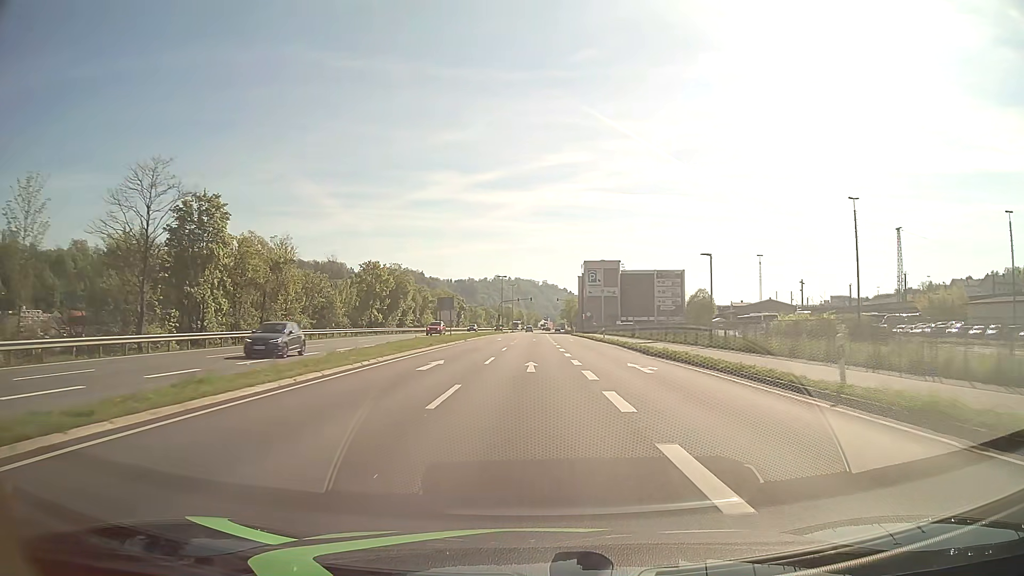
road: primary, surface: asphalt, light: Day
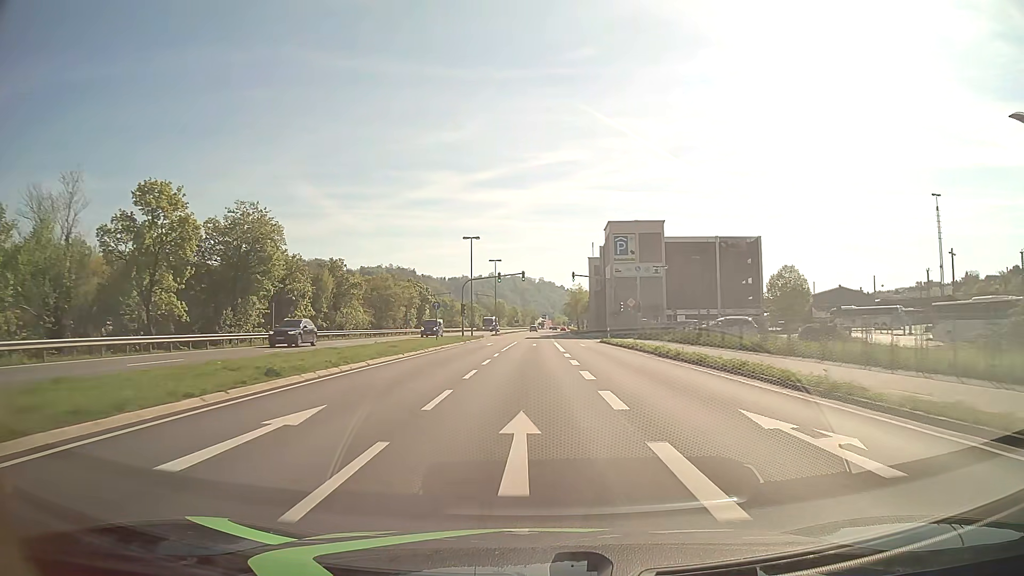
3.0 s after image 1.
(0.0, +54.0) m; 0°
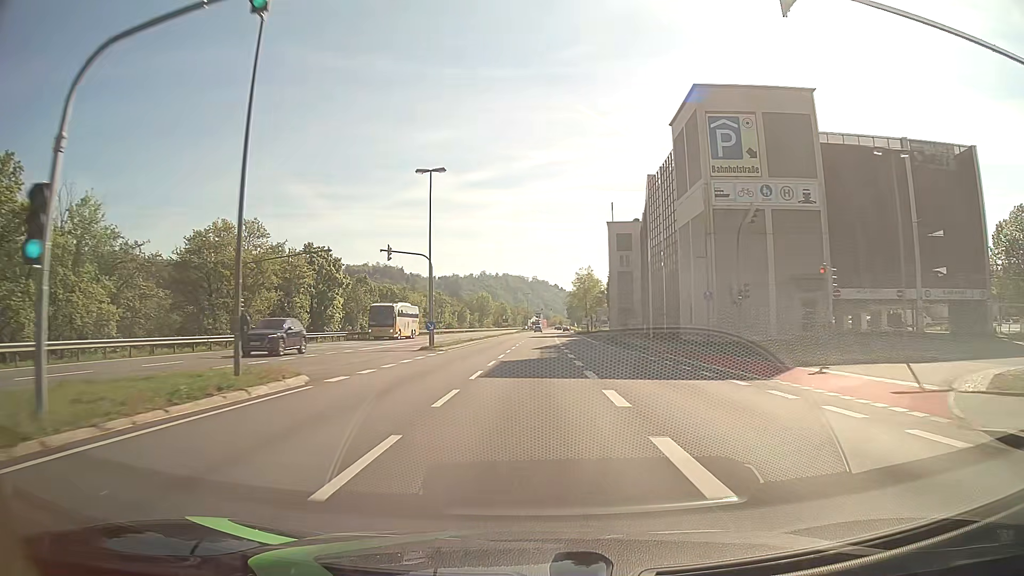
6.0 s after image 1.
(+0.1, +54.0) m; 0°
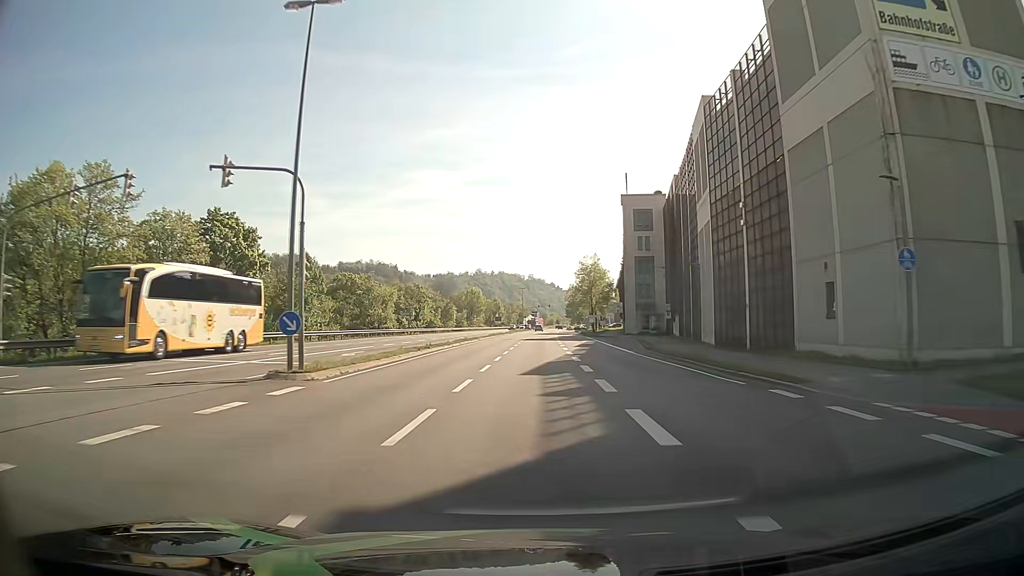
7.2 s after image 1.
(+0.1, +21.6) m; 0°
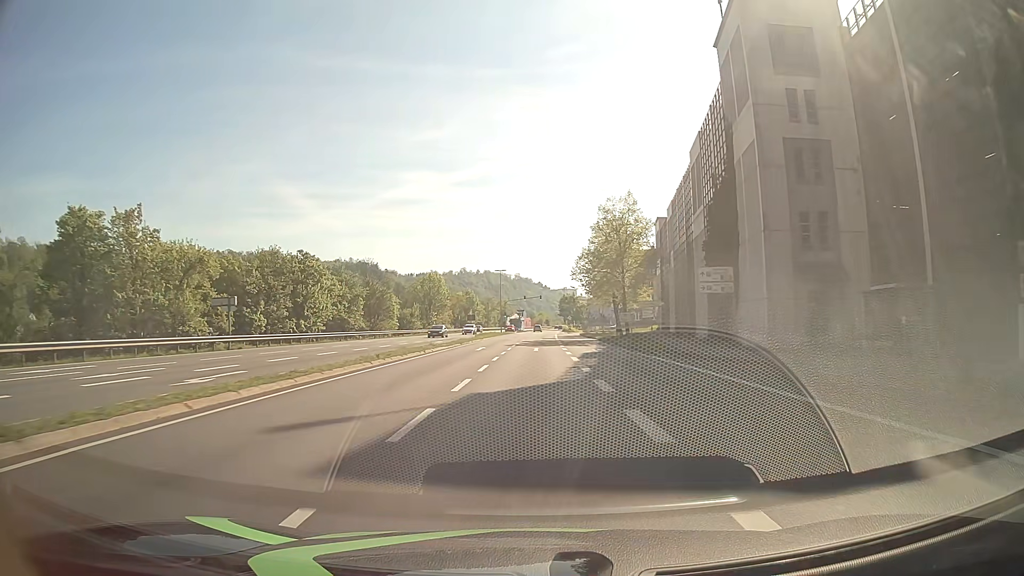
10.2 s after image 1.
(+0.6, +54.0) m; +1°
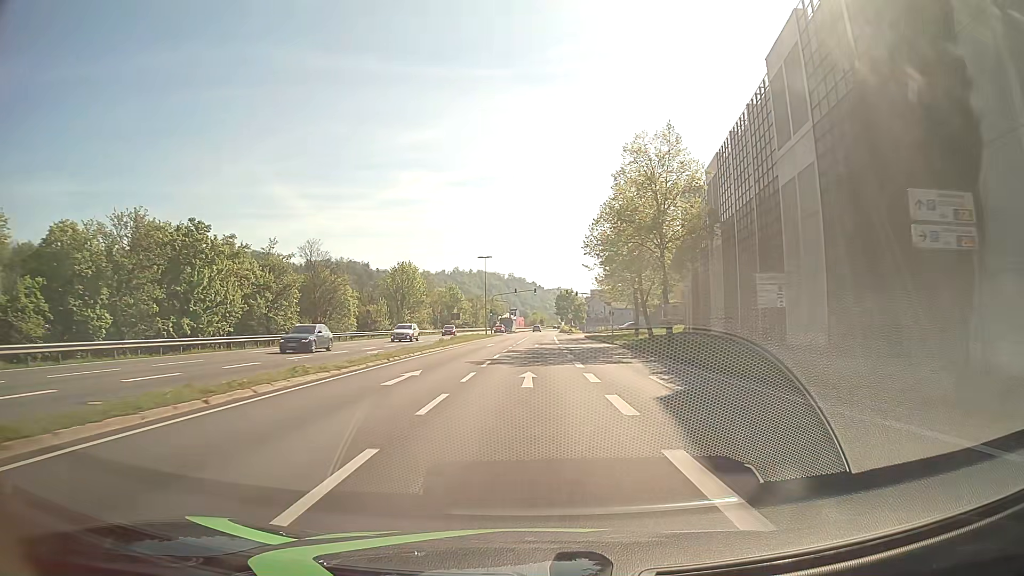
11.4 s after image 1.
(+0.1, +21.6) m; 0°
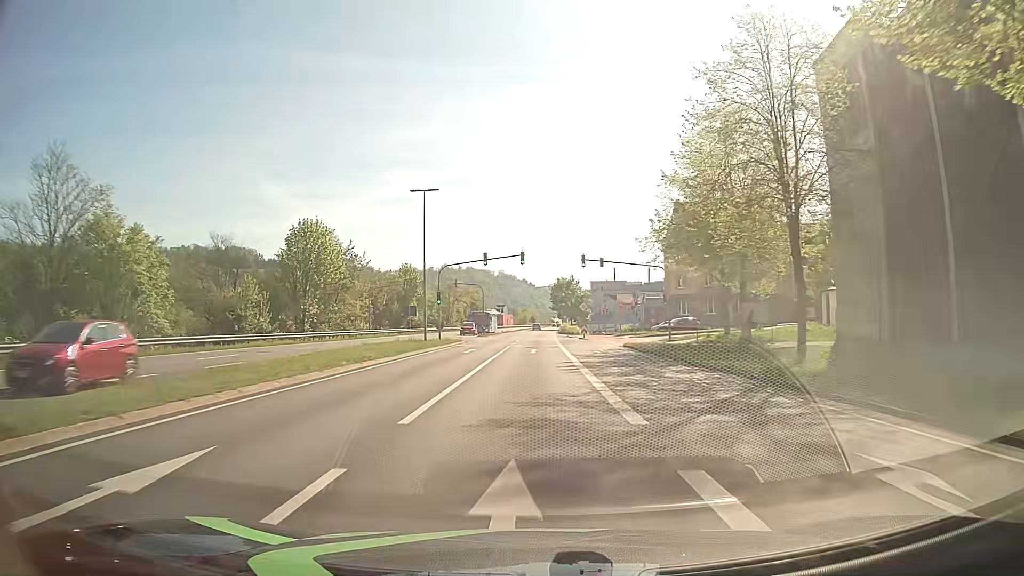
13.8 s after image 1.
(+0.4, +43.1) m; +1°
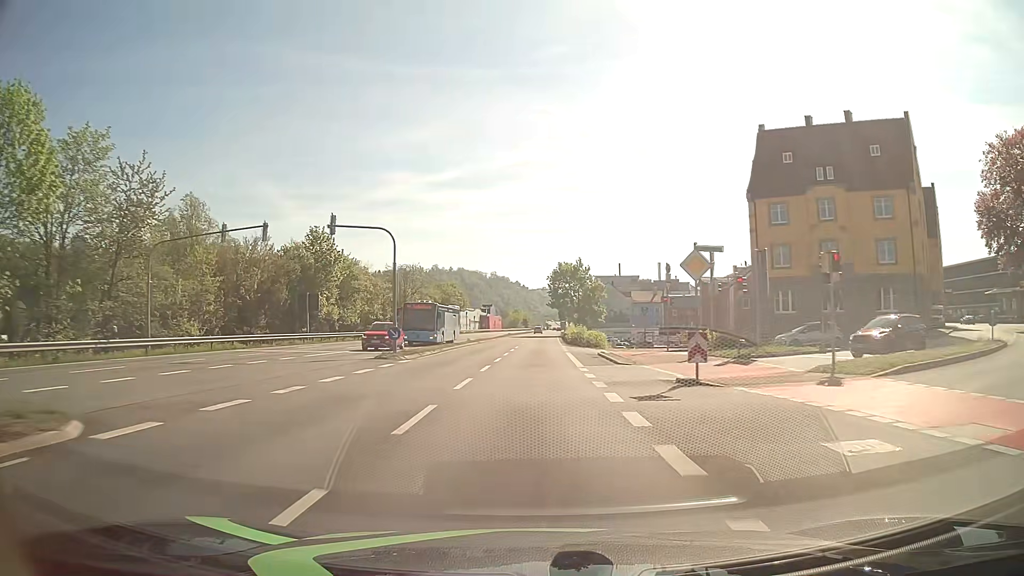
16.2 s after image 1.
(+0.3, +43.1) m; 0°
(0, +10) (0, +20) (0, +30) (0, +40) (+1, +50) (+1, +60) (+1, +70) (+1, +80) (+2, +90) (+2, +100) m
